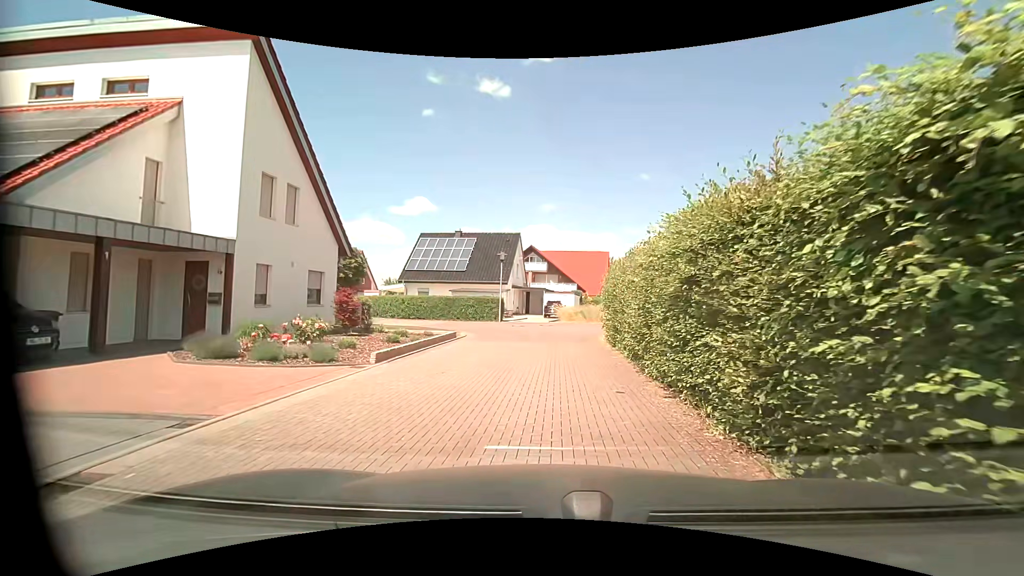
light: Day
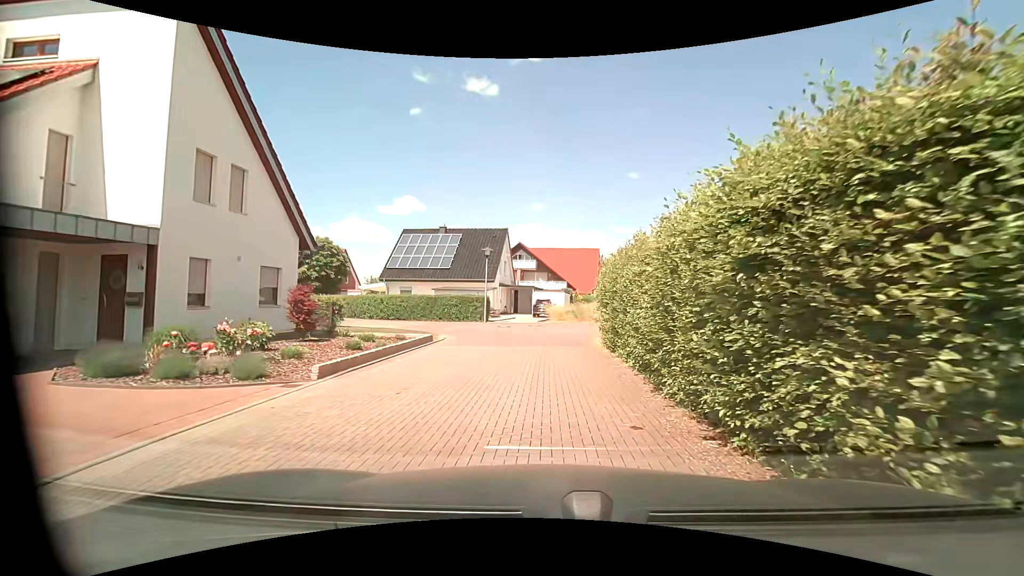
(0.0, +2.3) m; +2°
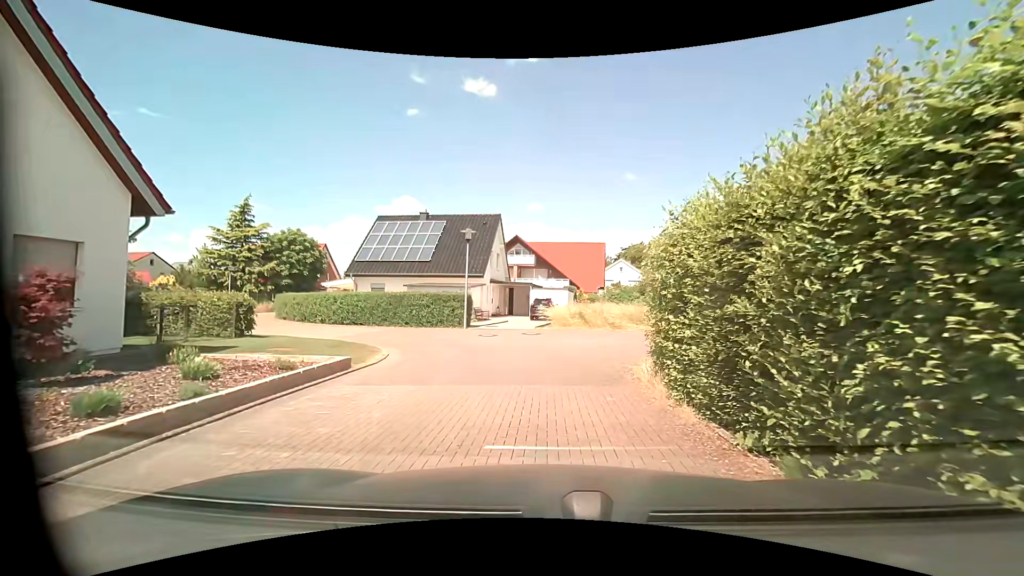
(0.0, +7.6) m; -1°
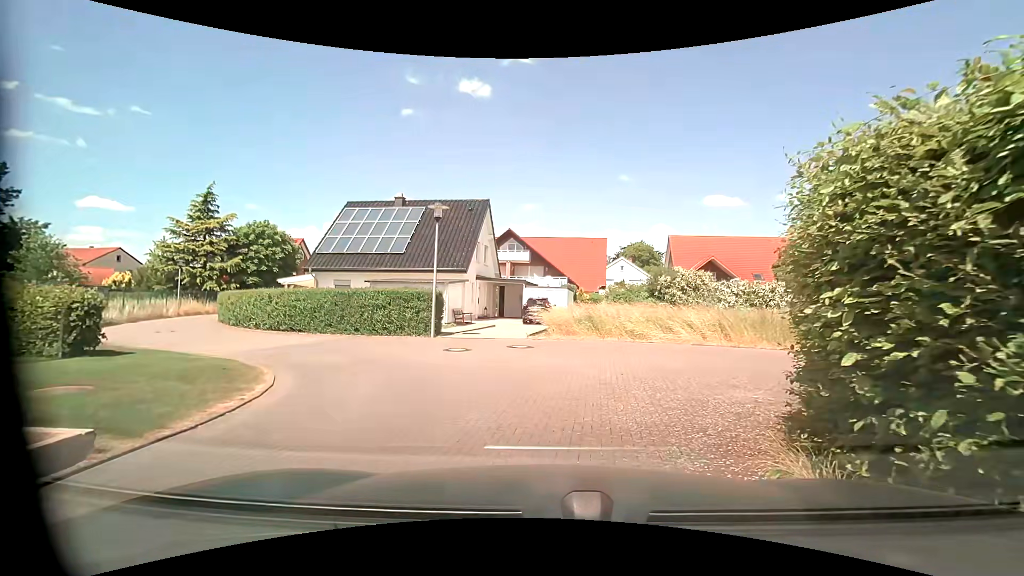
(+0.1, +5.9) m; 0°
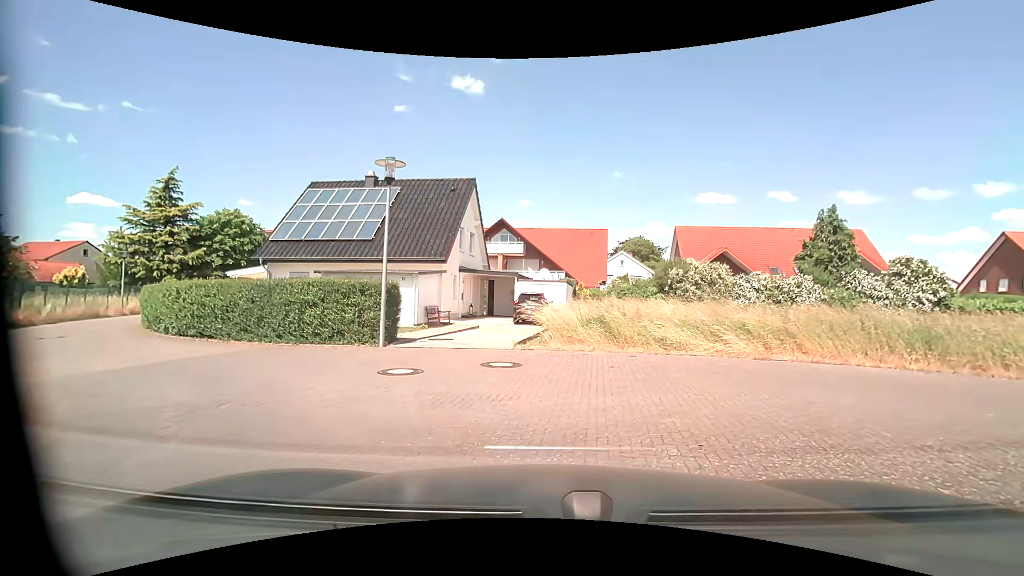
(+0.1, +4.9) m; +1°
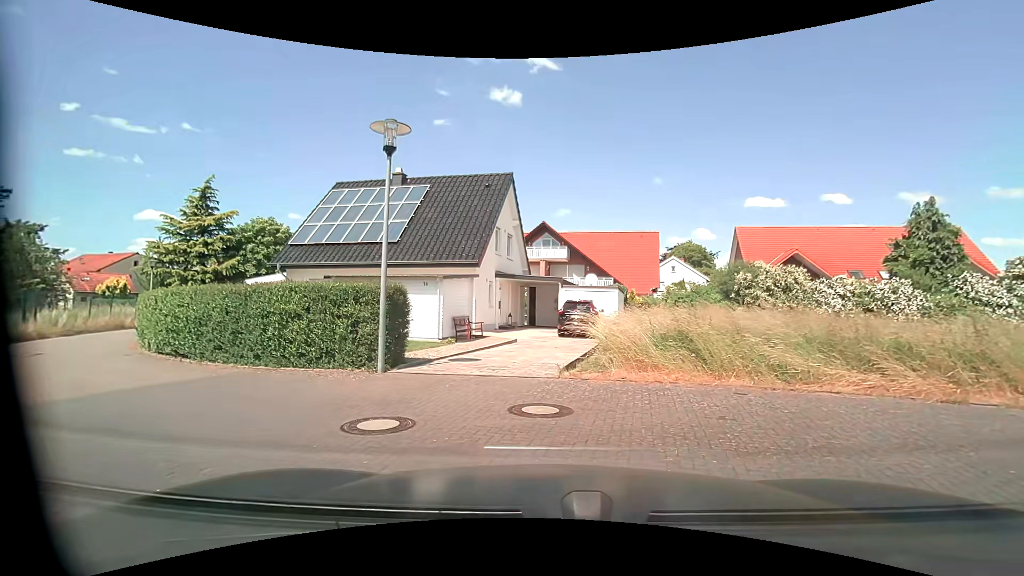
(0.0, +3.4) m; -4°
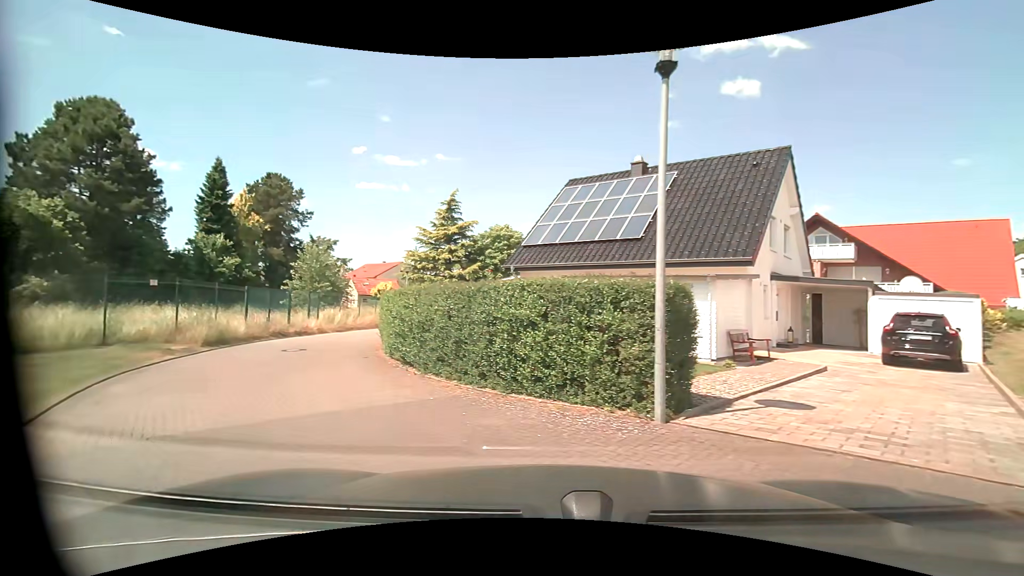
(-0.8, +3.7) m; -24°
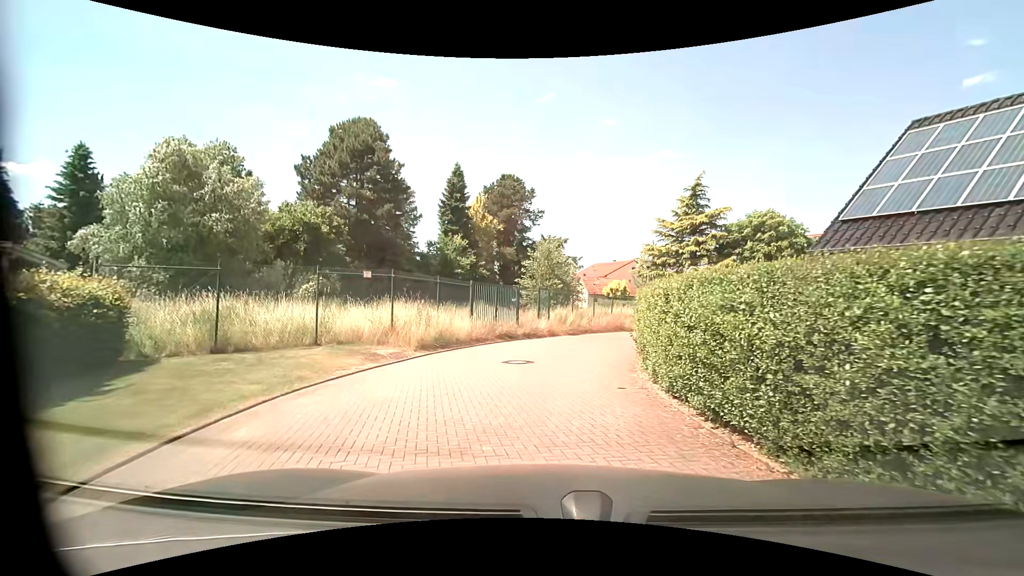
(-1.6, +5.2) m; -28°
